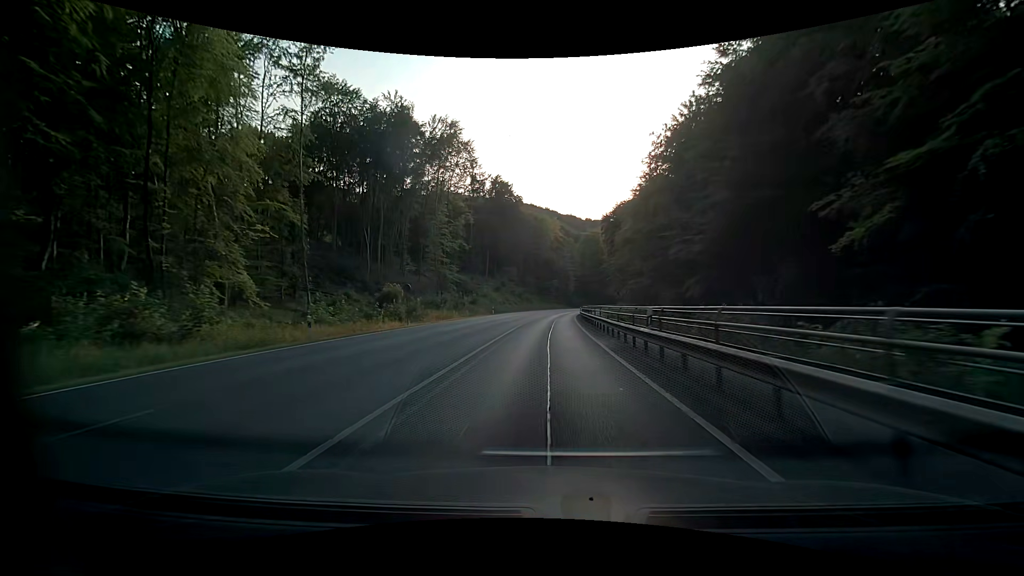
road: primary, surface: asphalt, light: Day
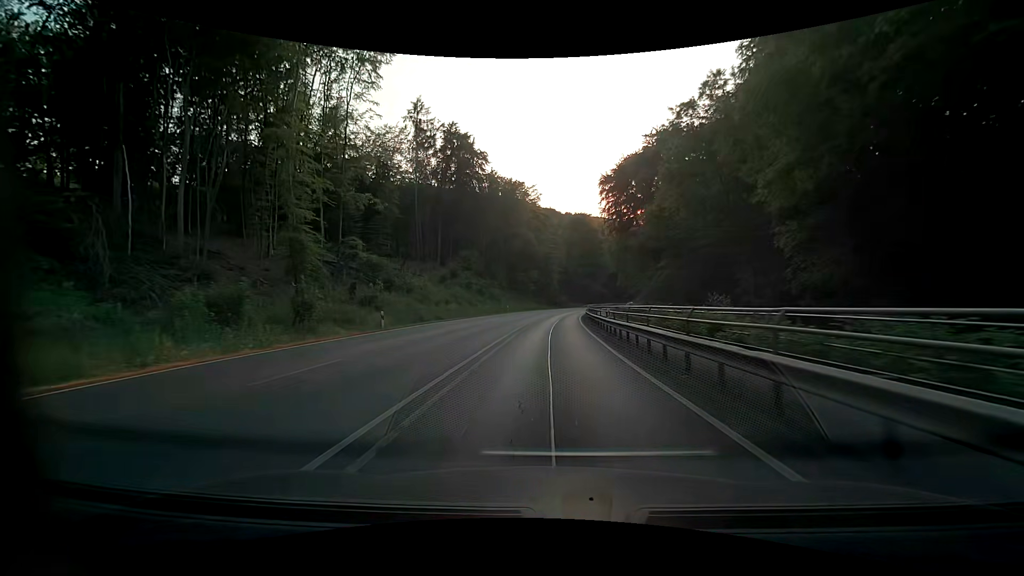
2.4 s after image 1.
(+0.8, +41.9) m; +2°
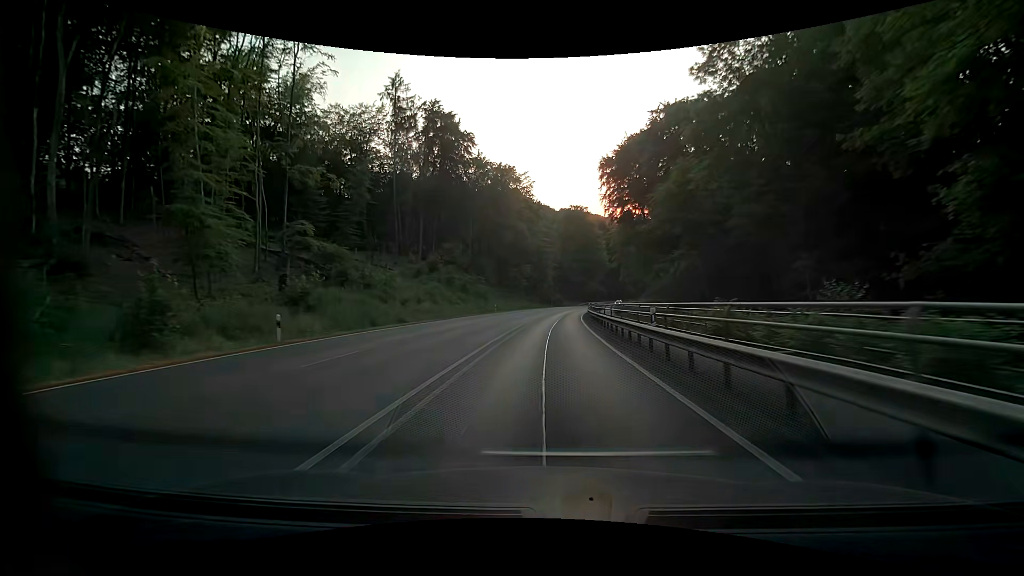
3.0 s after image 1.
(+0.1, +10.5) m; +1°
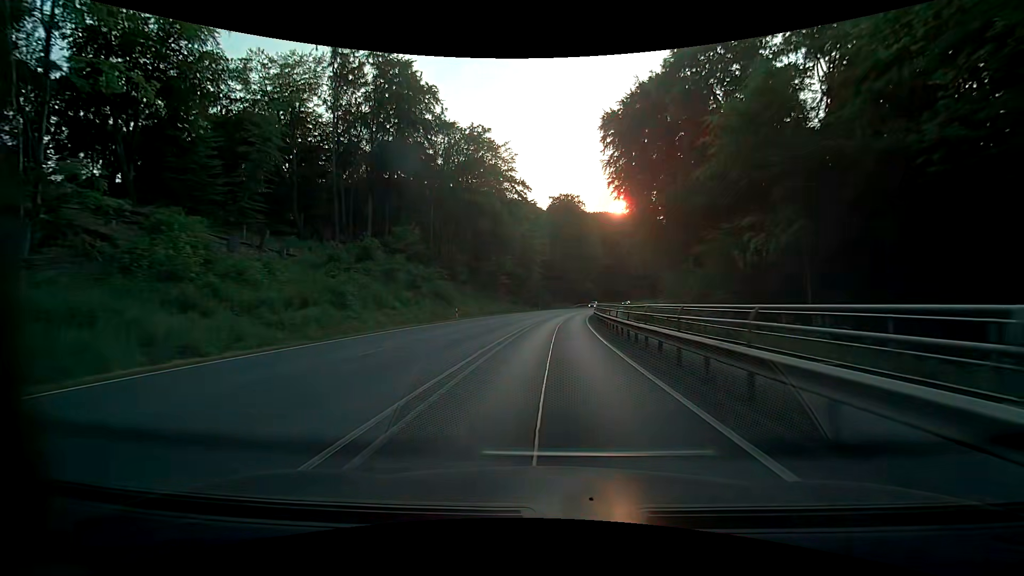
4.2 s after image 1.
(+0.3, +21.0) m; +2°
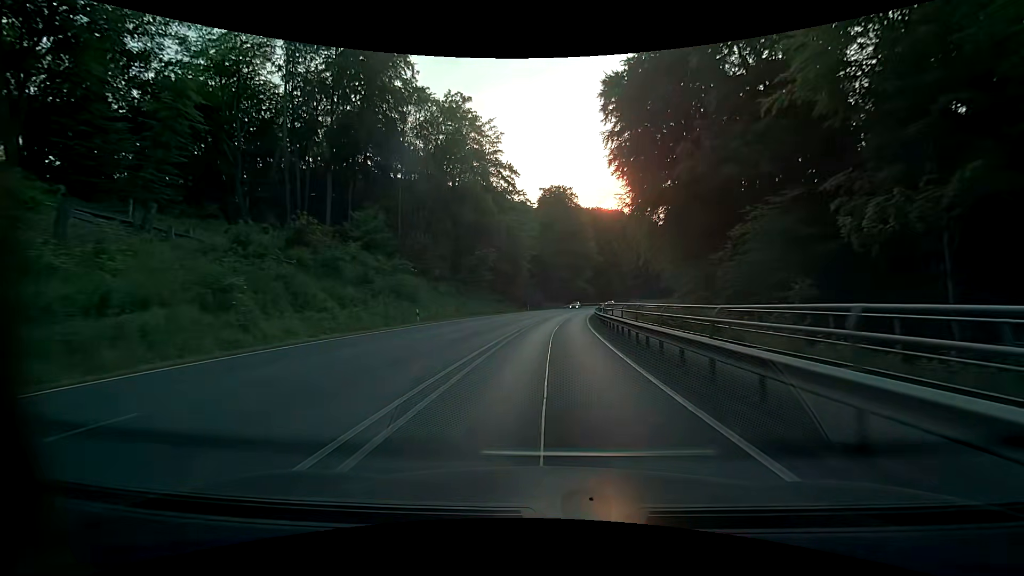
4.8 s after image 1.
(+0.1, +10.5) m; +1°
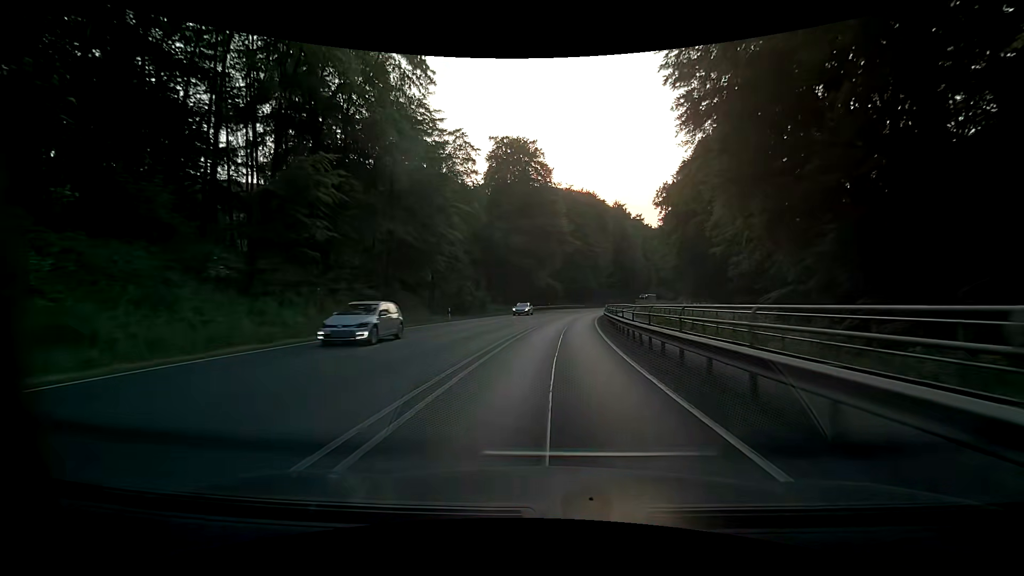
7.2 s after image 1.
(+1.6, +41.9) m; +5°
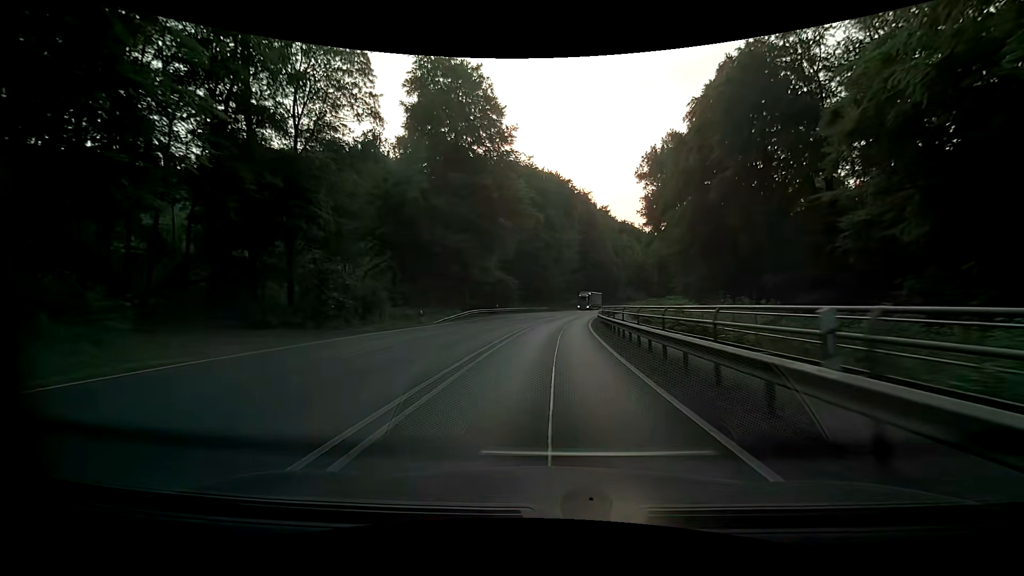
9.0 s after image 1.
(+1.2, +31.0) m; +4°
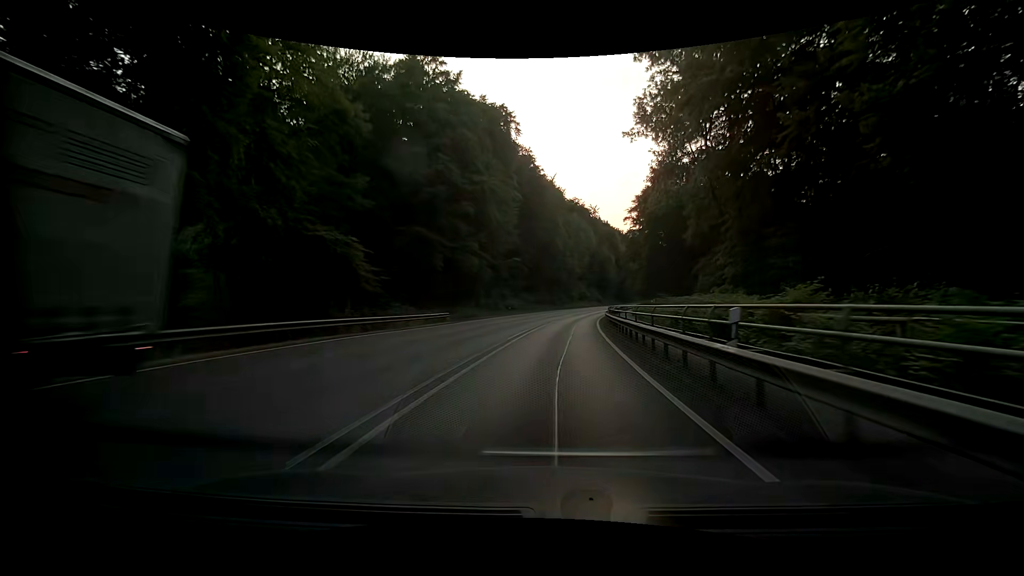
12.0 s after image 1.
(+3.6, +51.5) m; +8°
(0, +10) (0, +20) (+1, +30) (+2, +40) (+3, +50) (+4, +60) (+5, +70) (+7, +80) (+9, +89) (+11, +99) m
